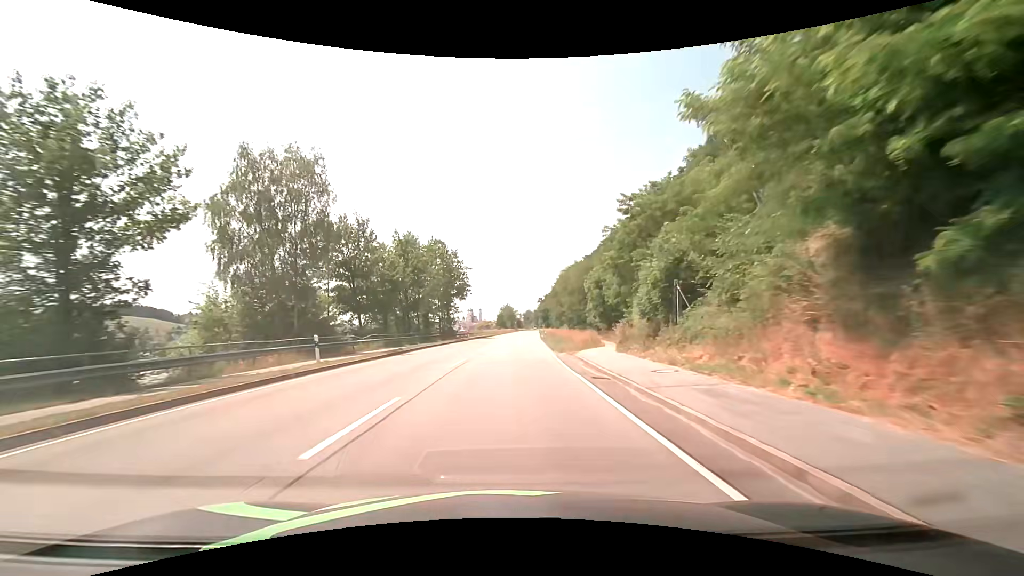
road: primary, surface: asphalt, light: Day
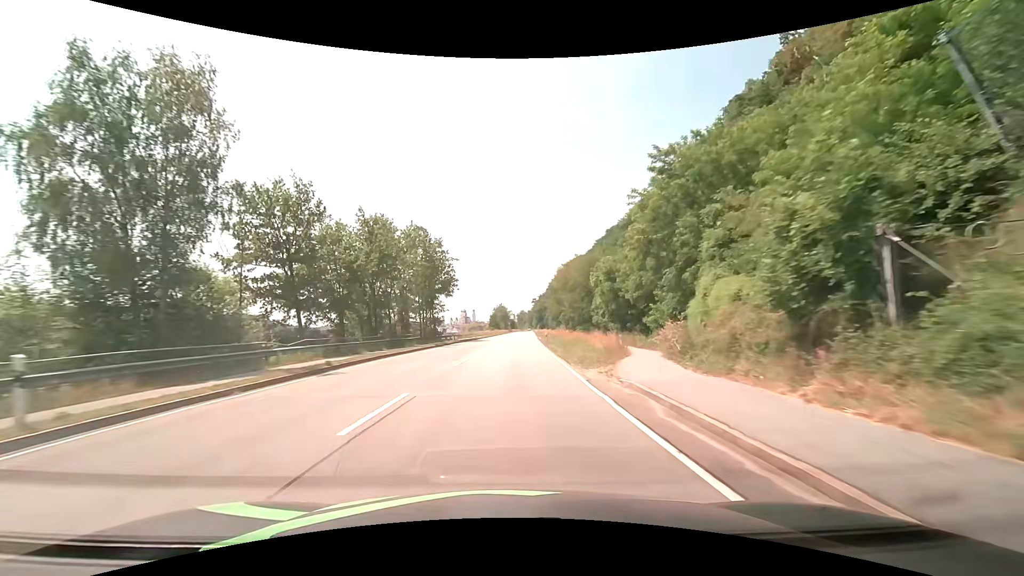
(+0.1, +10.8) m; 0°
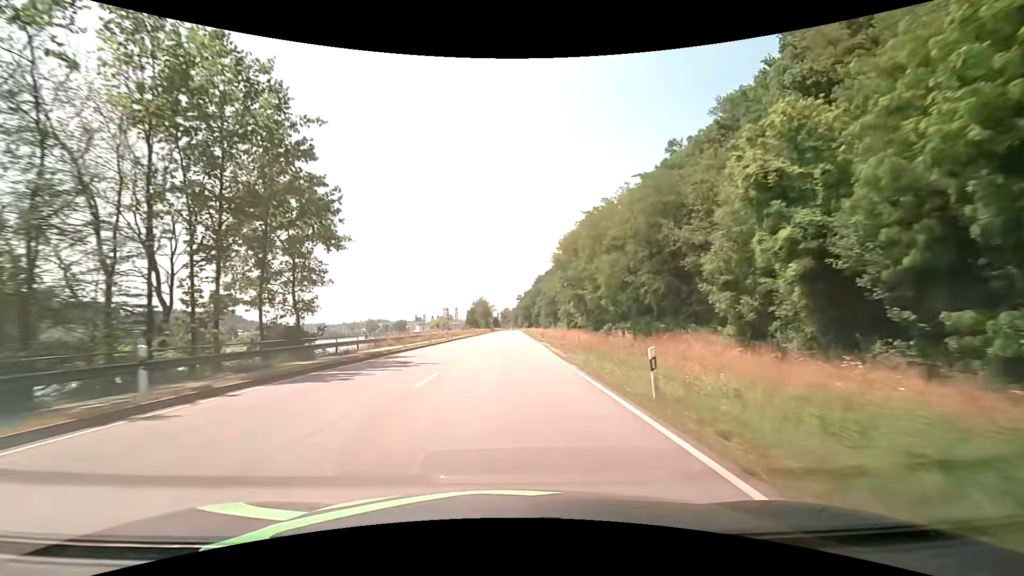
(+1.1, +43.1) m; +2°
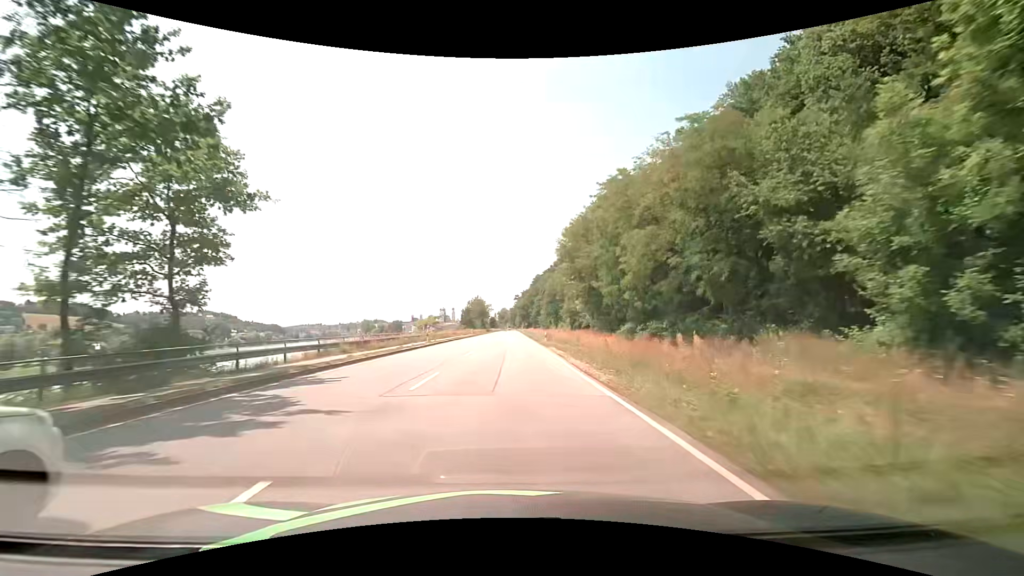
(0.0, +10.8) m; 0°
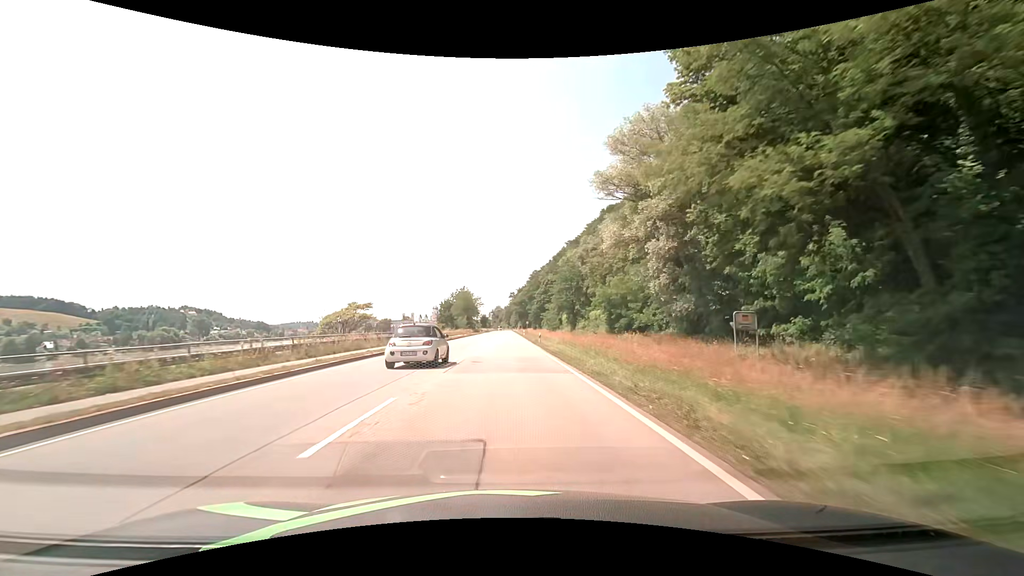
(+0.1, +43.2) m; 0°
(0, +10) (0, +20) (0, +30) (0, +40) (0, +50) (0, +60) (0, +70) (0, +80) (0, +90) (0, +100) m
